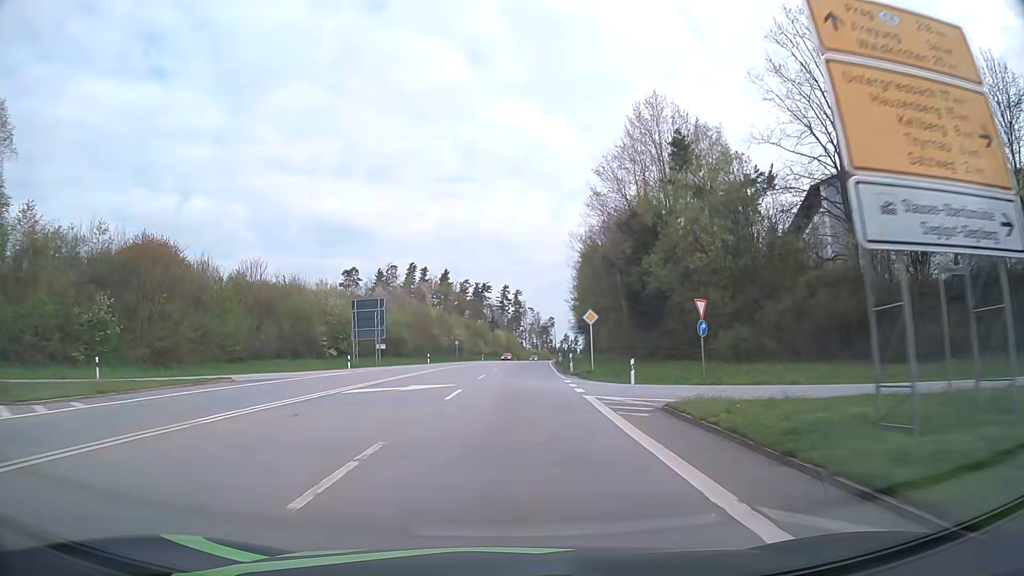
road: primary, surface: asphalt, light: Day
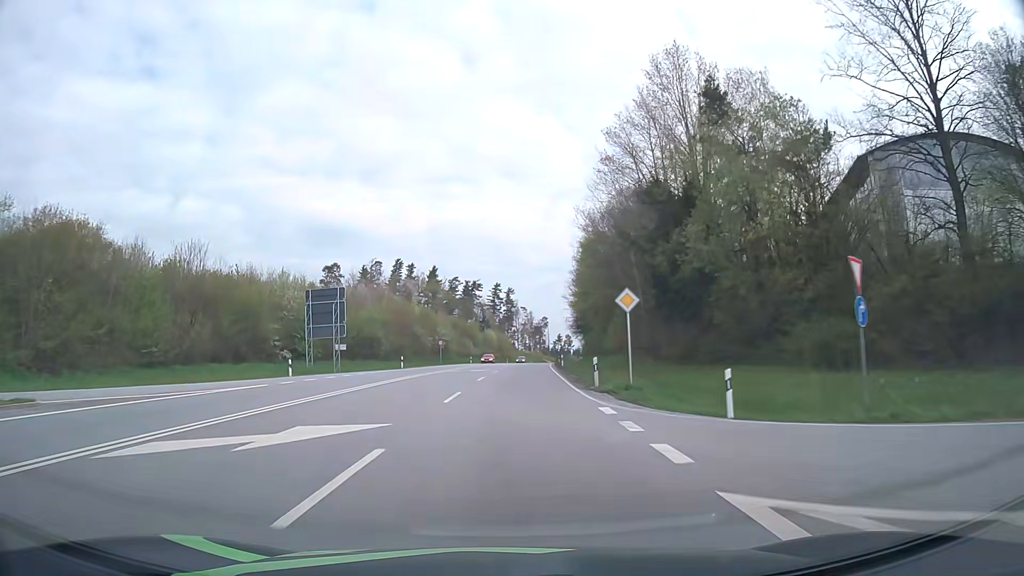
(0.0, +12.6) m; +1°
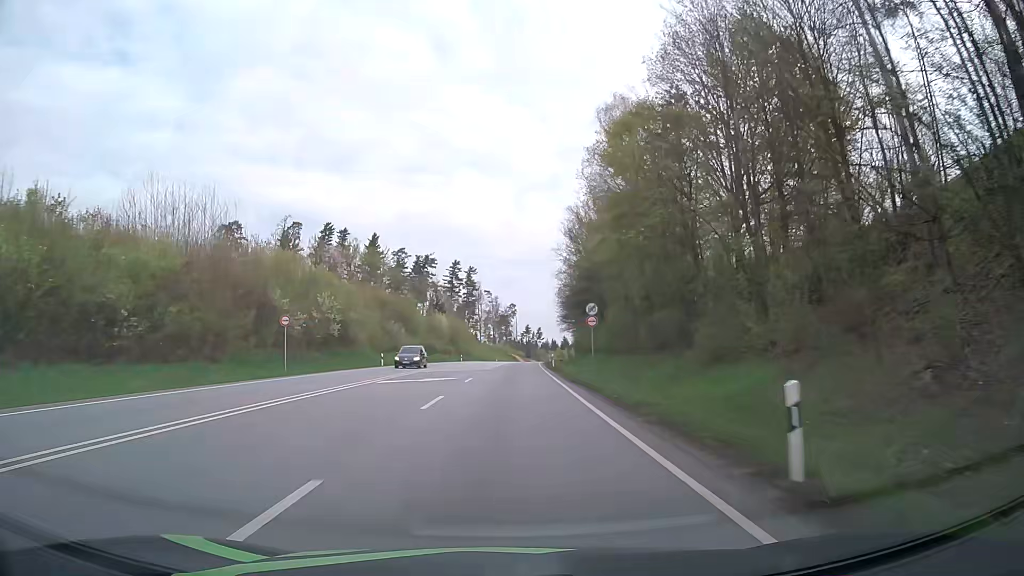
(+1.5, +50.4) m; +3°
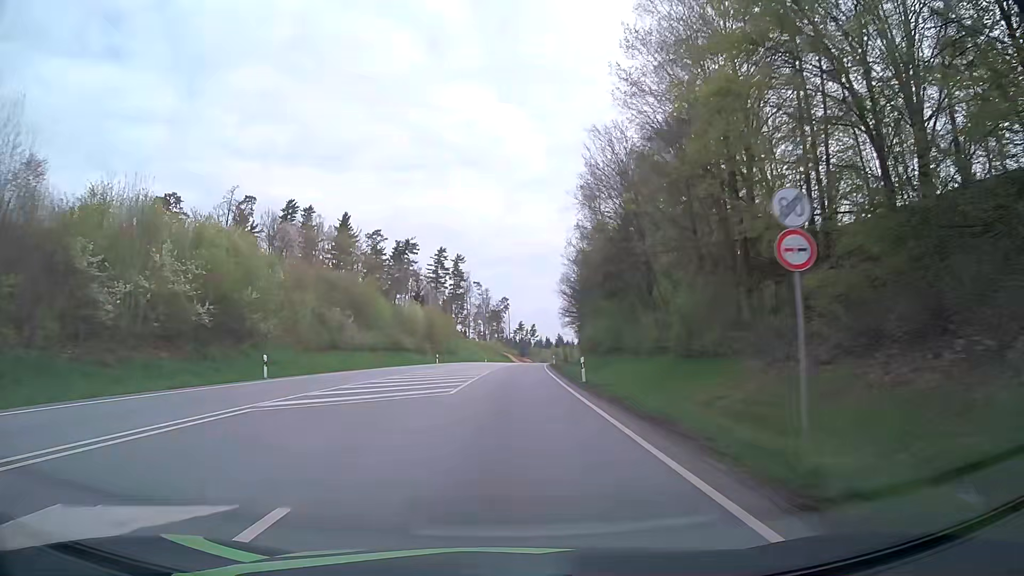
(+0.2, +25.2) m; +1°
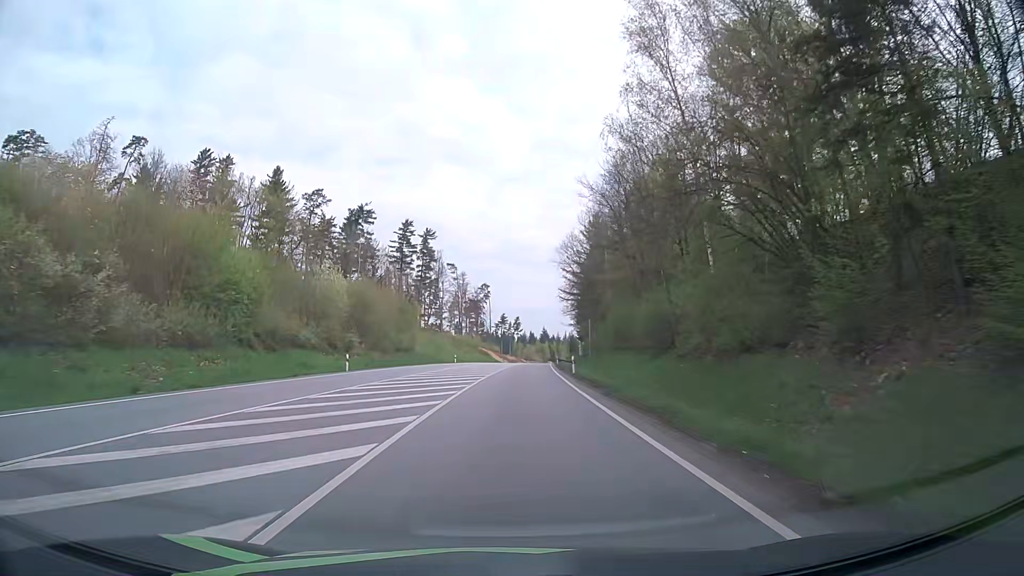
(+0.3, +37.8) m; +2°
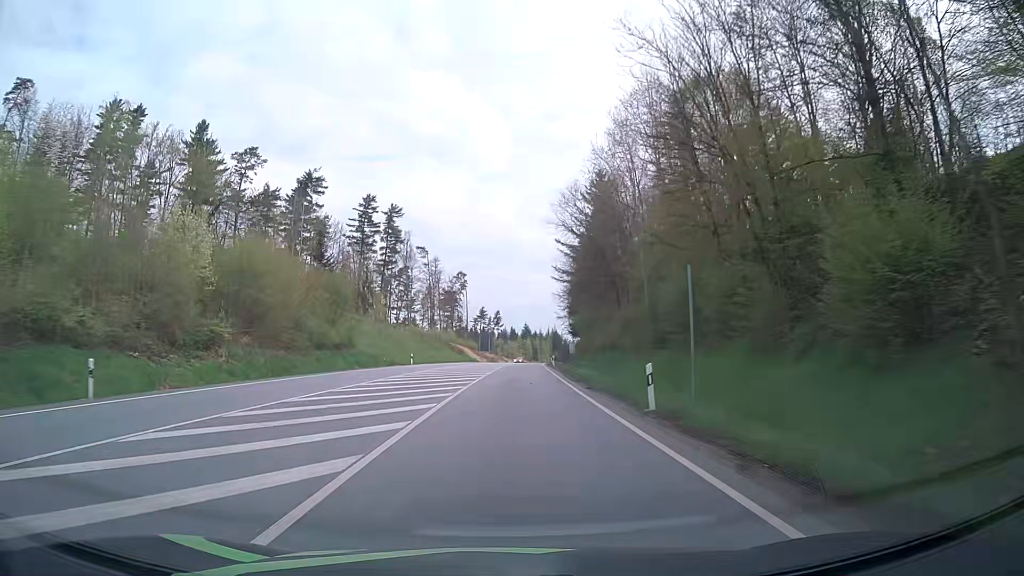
(+0.2, +25.2) m; +2°
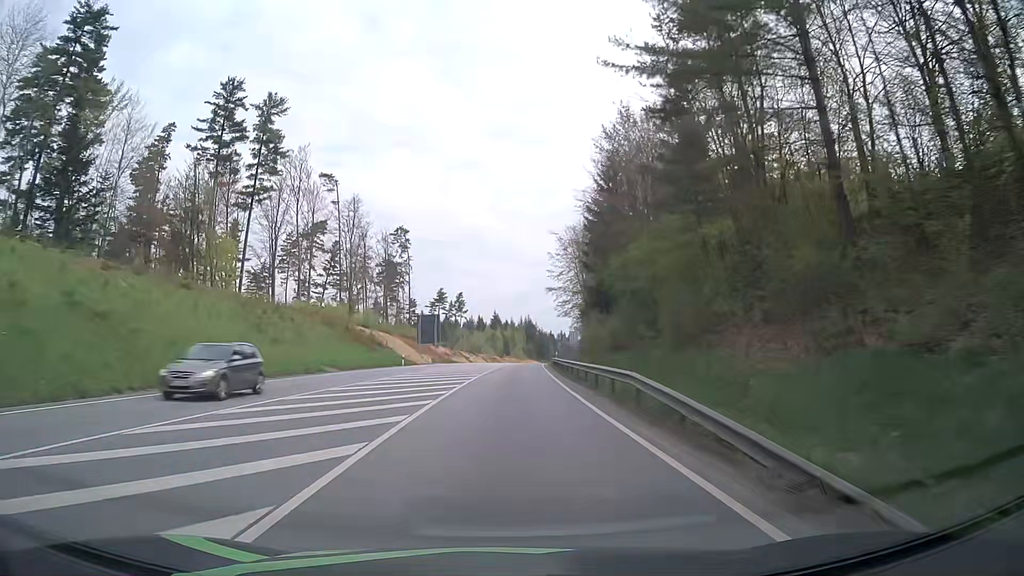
(+1.4, +63.2) m; +2°
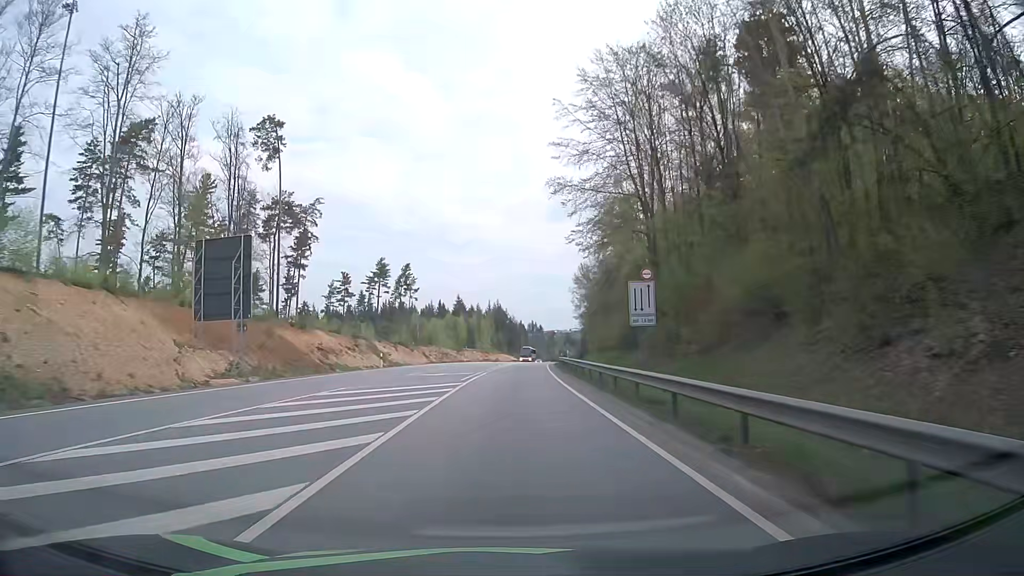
(+1.7, +63.2) m; +3°
(0, +10) (0, +20) (0, +30) (+1, +40) (+1, +50) (+2, +60) (+2, +70) (+3, +80) (+4, +90) (+5, +100) m
